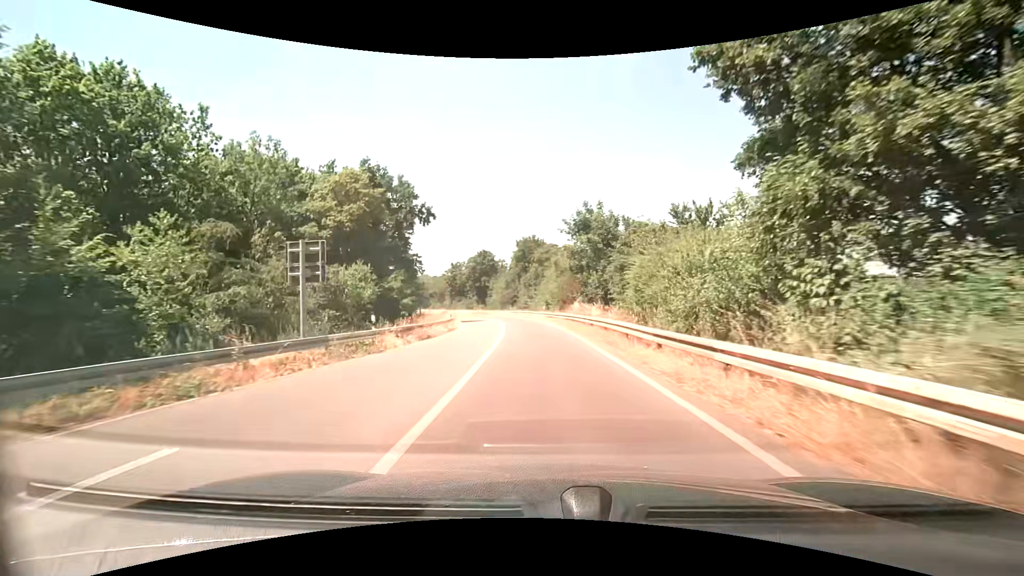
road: trunk_link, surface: asphalt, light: Day
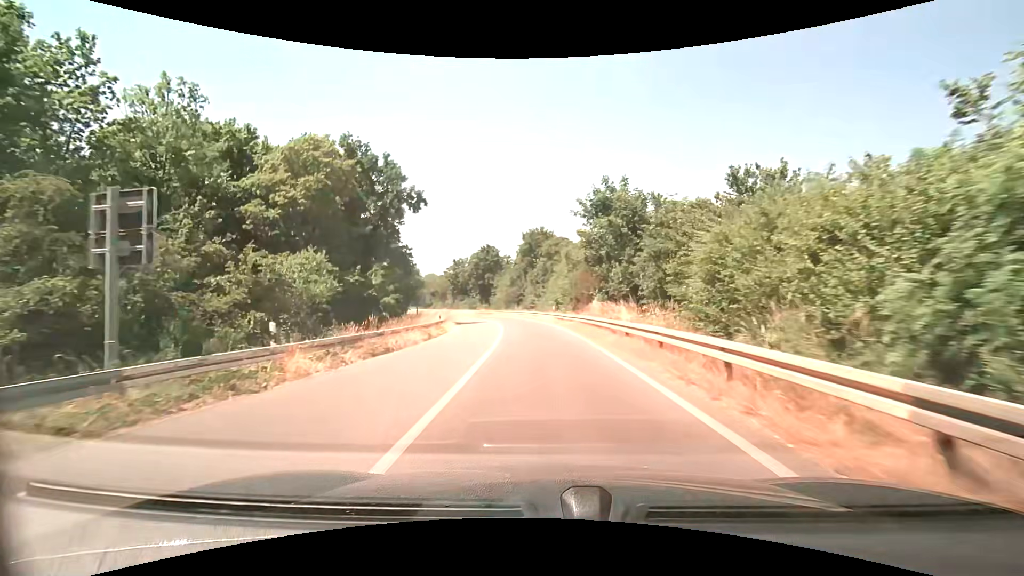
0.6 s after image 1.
(0.0, +8.0) m; -1°
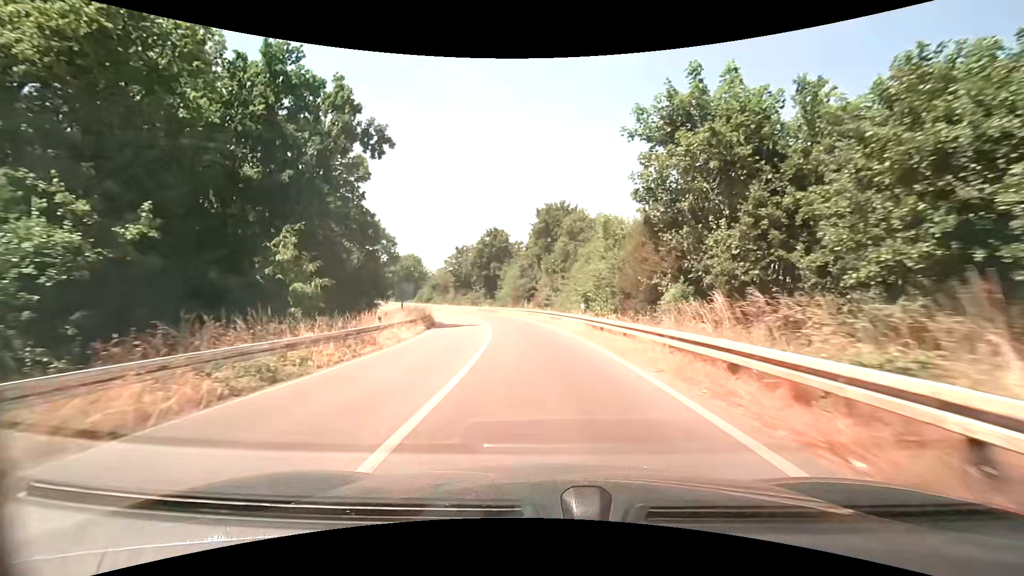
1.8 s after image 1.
(-0.3, +16.1) m; -2°
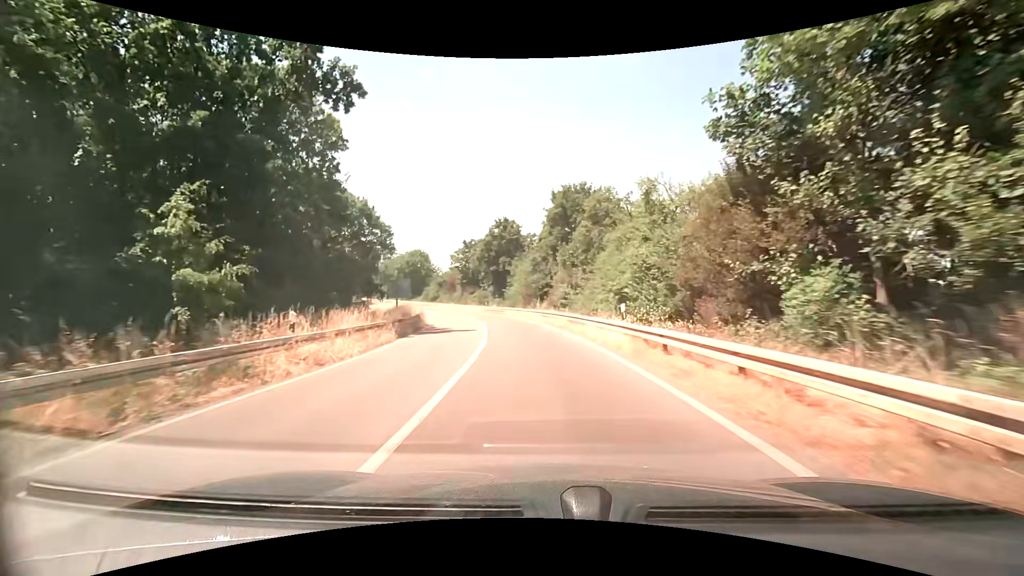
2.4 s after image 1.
(-0.2, +8.1) m; -2°
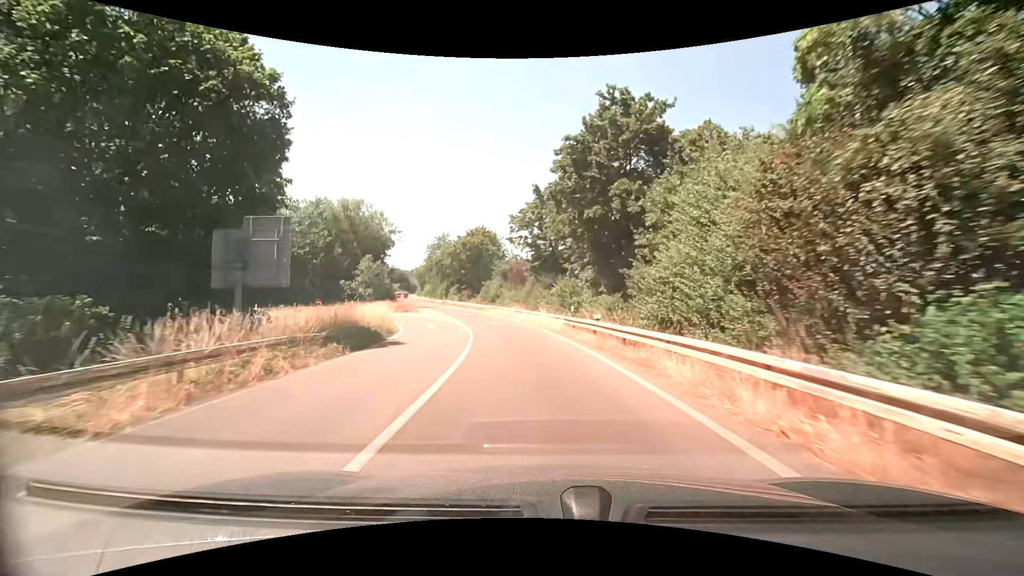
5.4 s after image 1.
(-3.8, +40.4) m; -11°
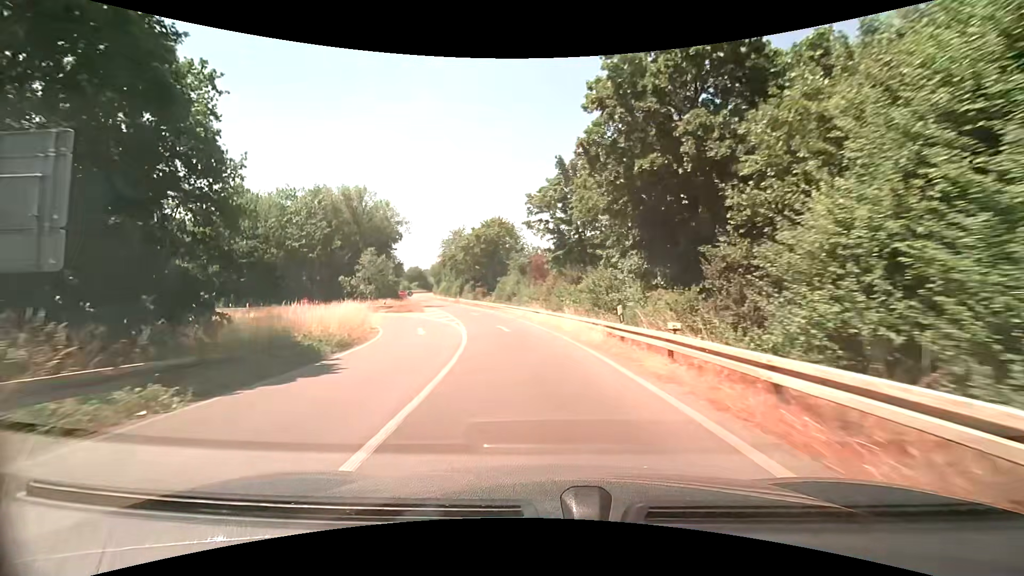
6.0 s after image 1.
(-0.2, +8.0) m; -3°
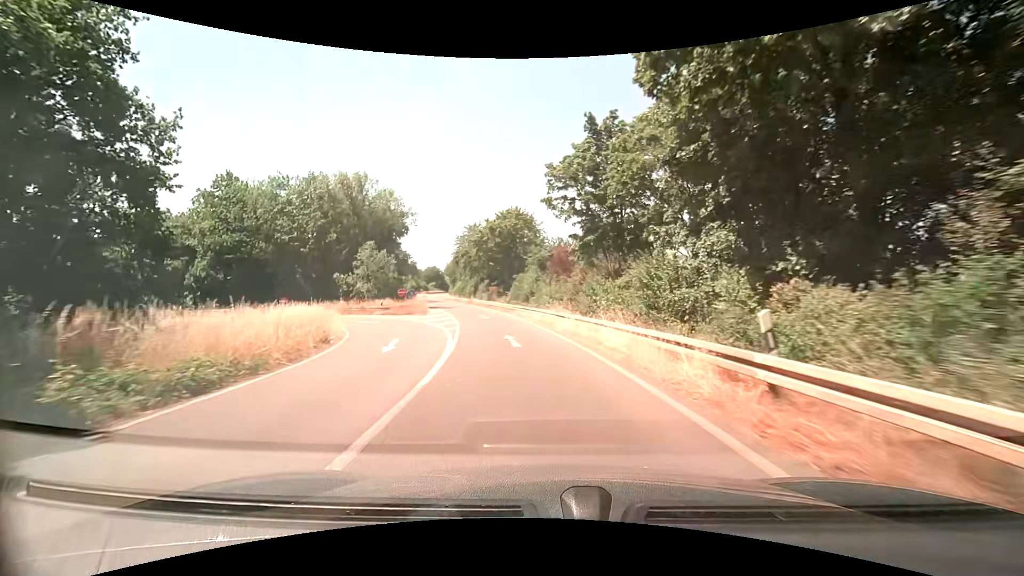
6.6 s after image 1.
(-0.2, +8.0) m; -2°
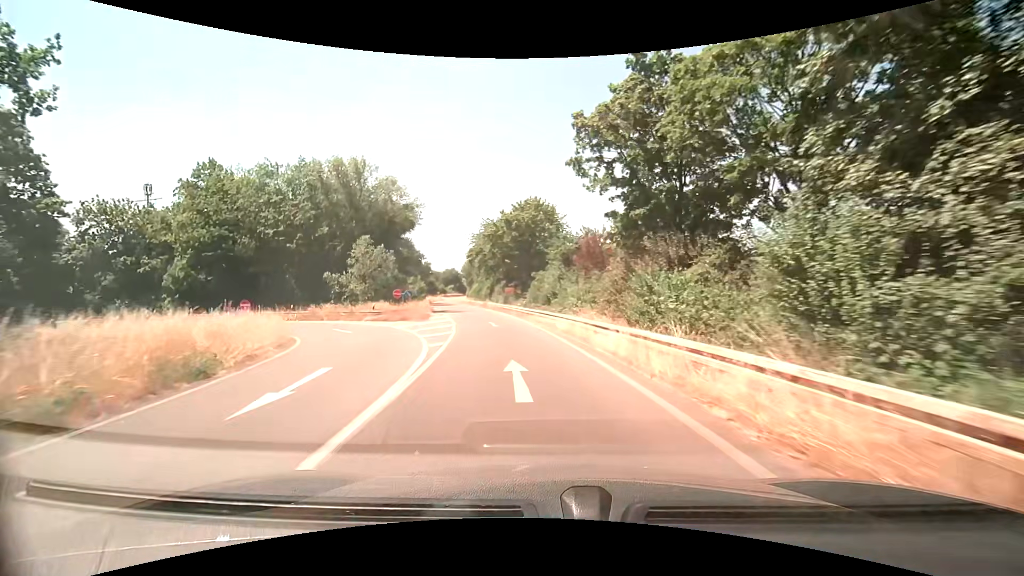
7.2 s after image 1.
(-0.2, +8.0) m; -3°
(0, +10) (-2, +20) (-3, +30) (-5, +40) (-8, +49) (-10, +59) (-12, +69) (-14, +79) (-17, +88) (-19, +98) m
